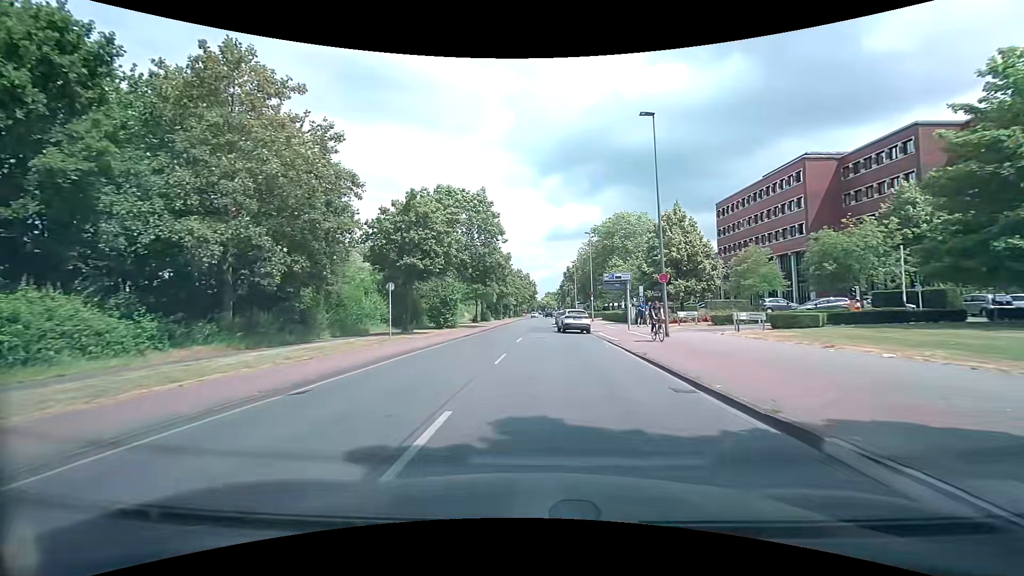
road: tertiary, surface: asphalt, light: Day
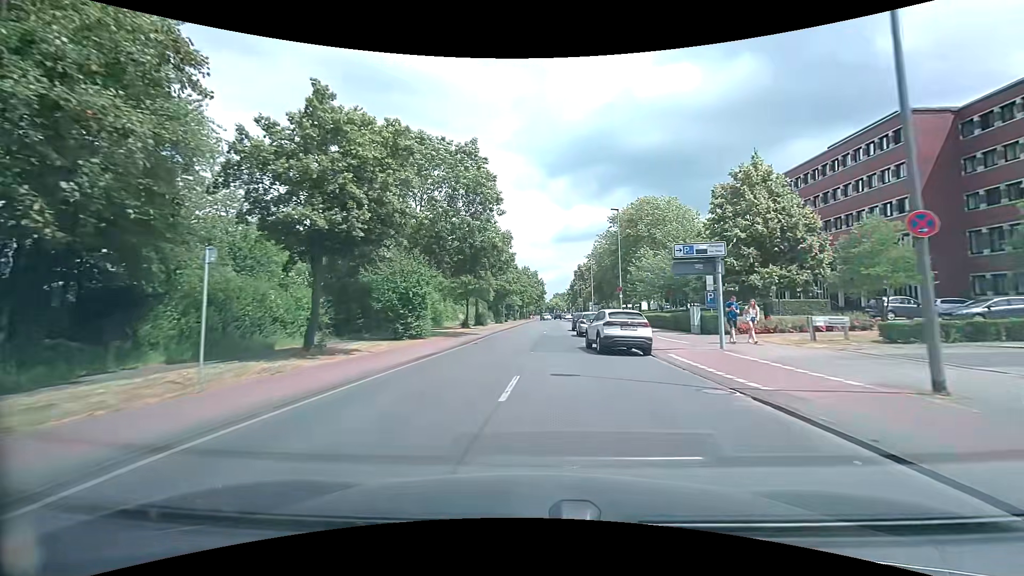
(-0.1, +14.4) m; -1°
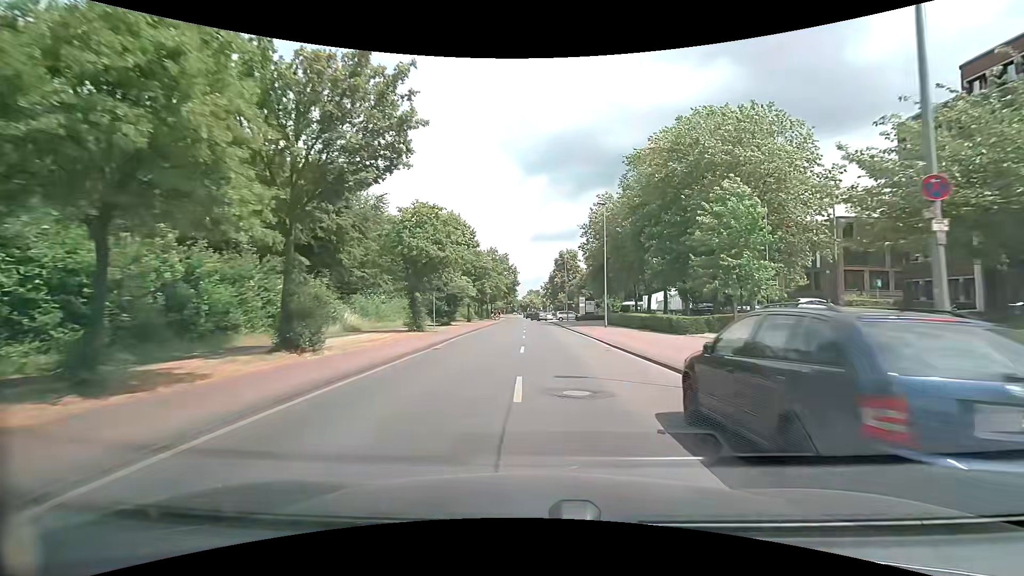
(+0.4, +36.1) m; +2°
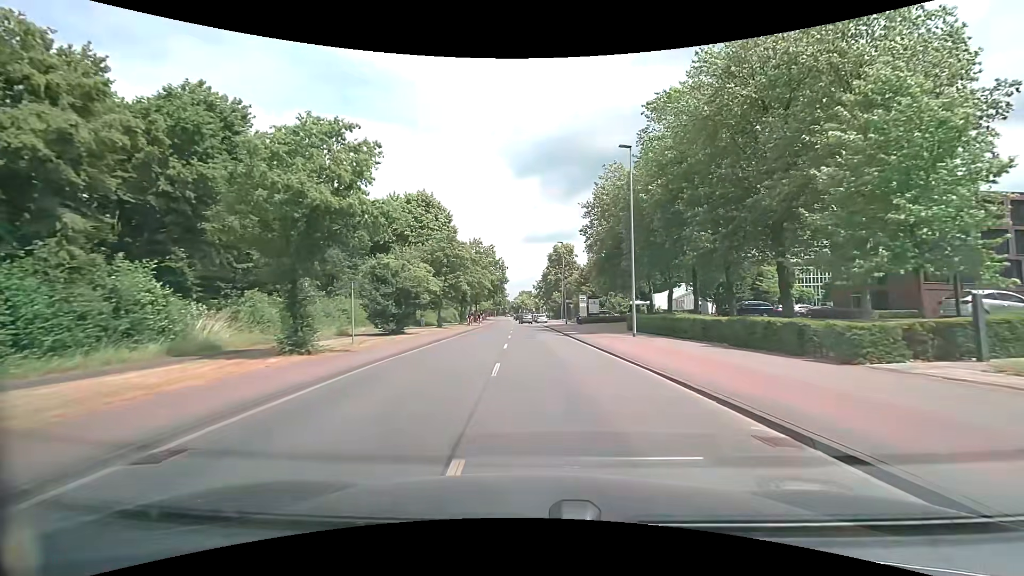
(+0.3, +14.8) m; +2°
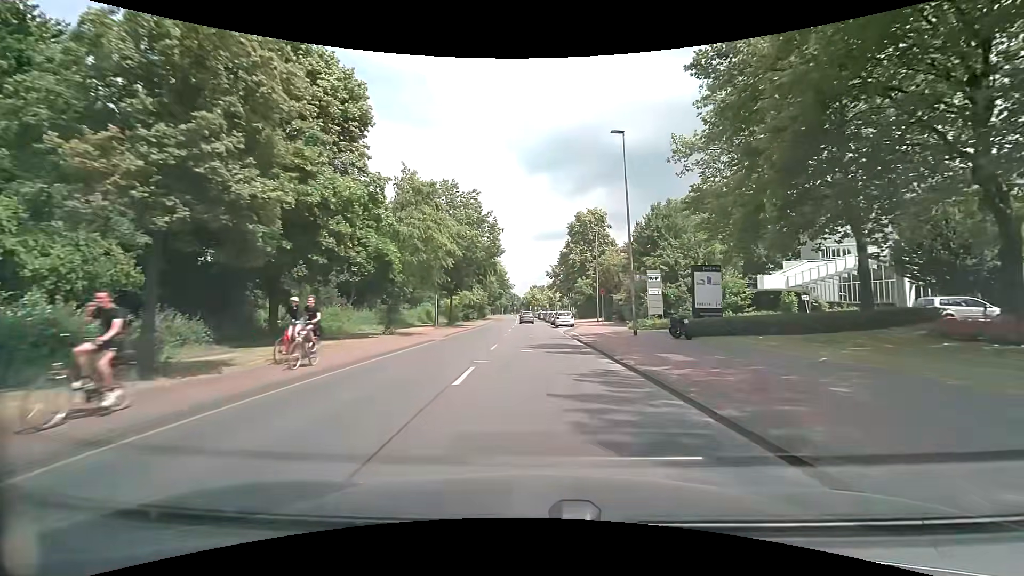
(-0.6, +37.6) m; -2°
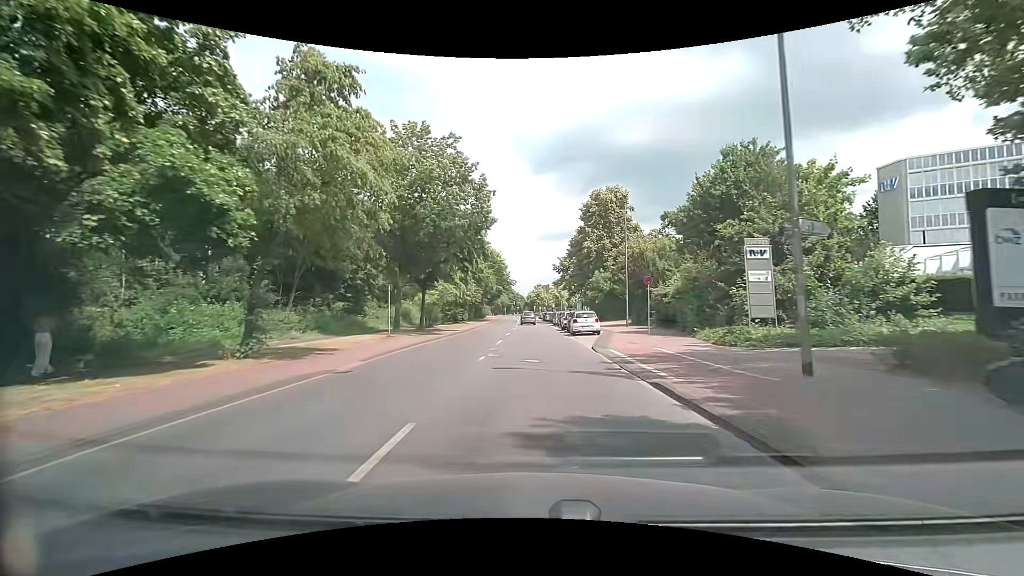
(0.0, +15.3) m; 0°
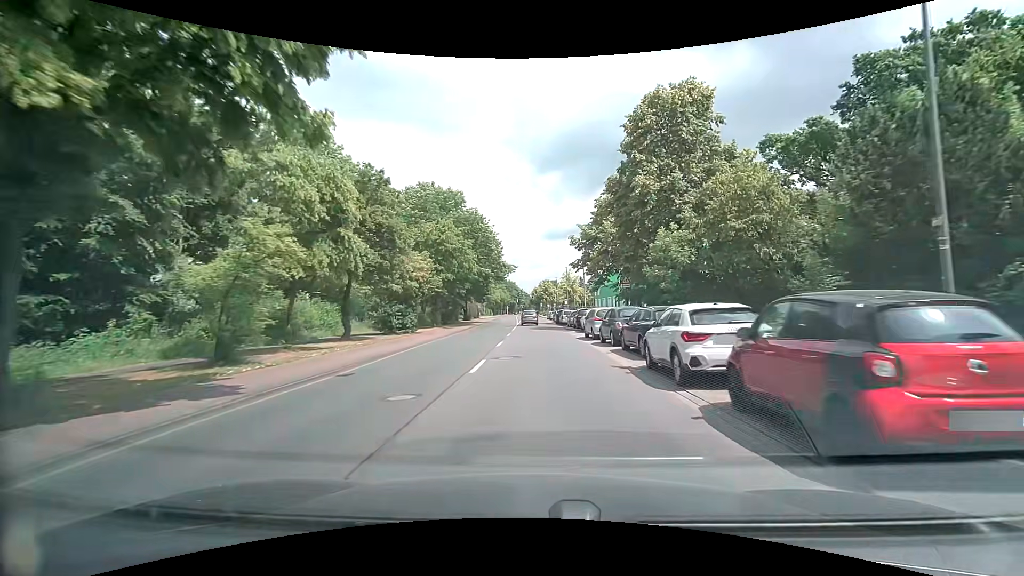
(-0.1, +30.7) m; -1°
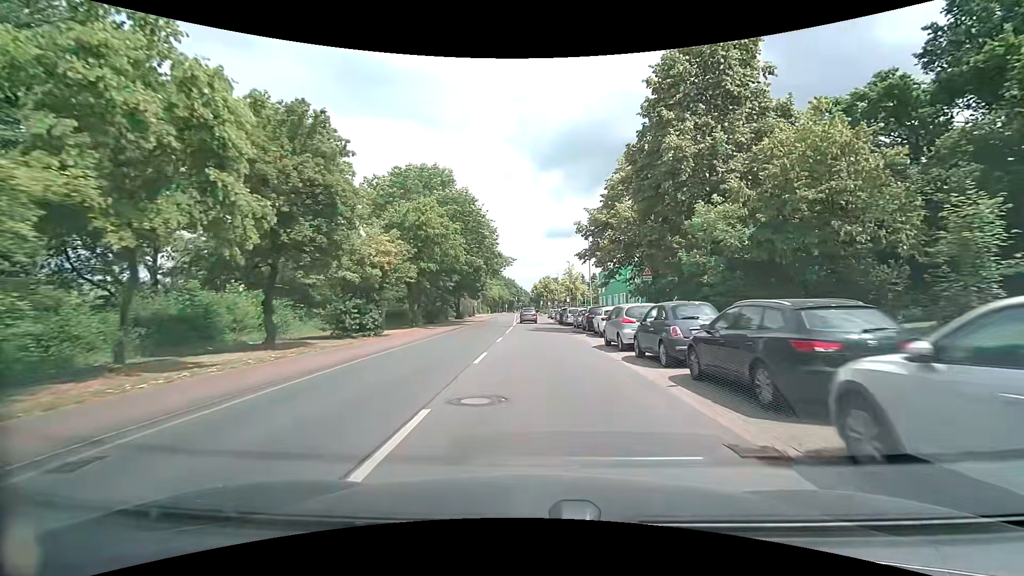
(0.0, +7.6) m; 0°
(0, +10) (0, +20) (0, +30) (0, +40) (0, +50) (0, +60) (0, +70) (0, +80) (0, +90) (0, +100) m
